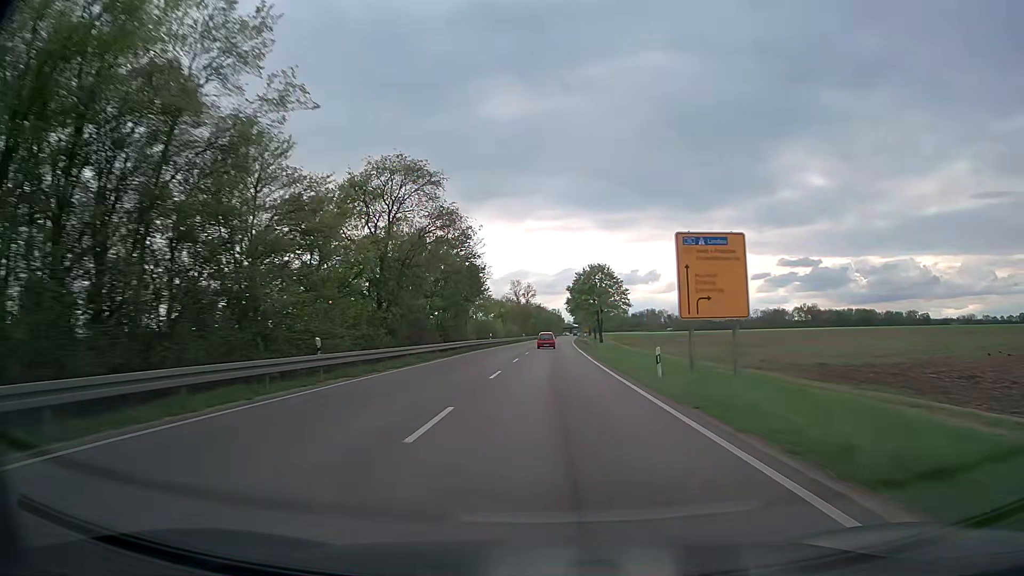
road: trunk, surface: asphalt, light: Day
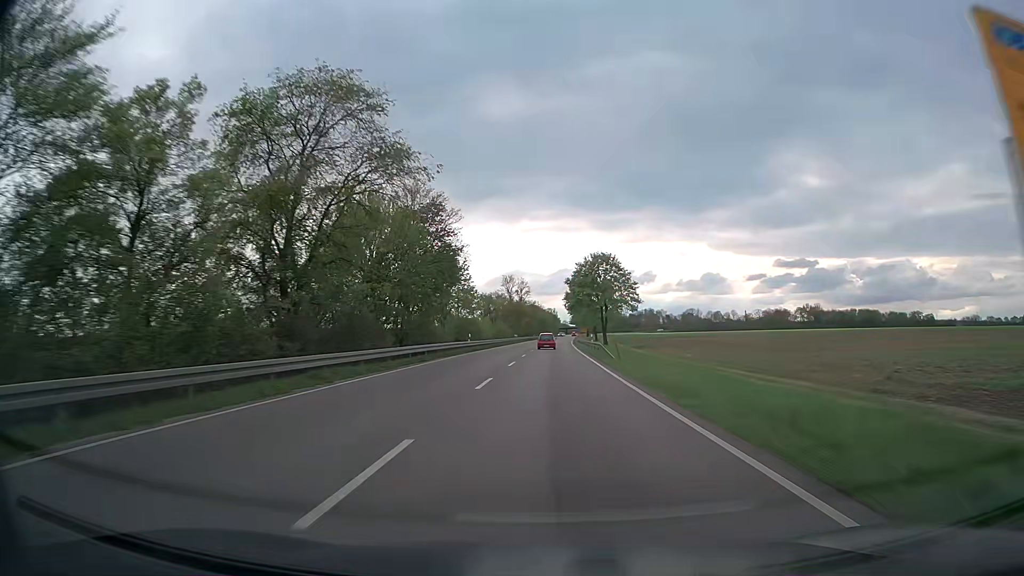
(0.0, +15.7) m; 0°
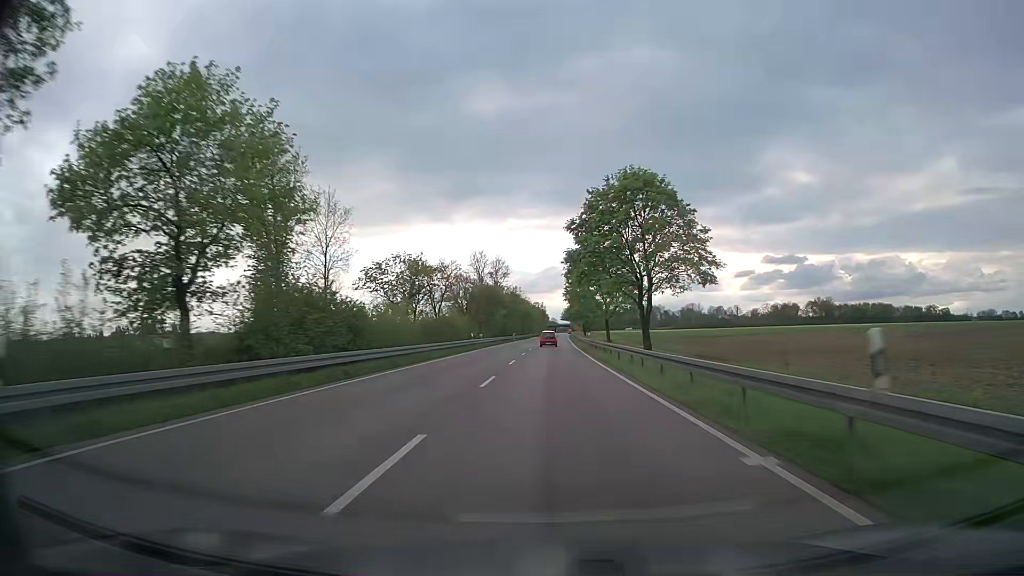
(+0.4, +47.4) m; +1°
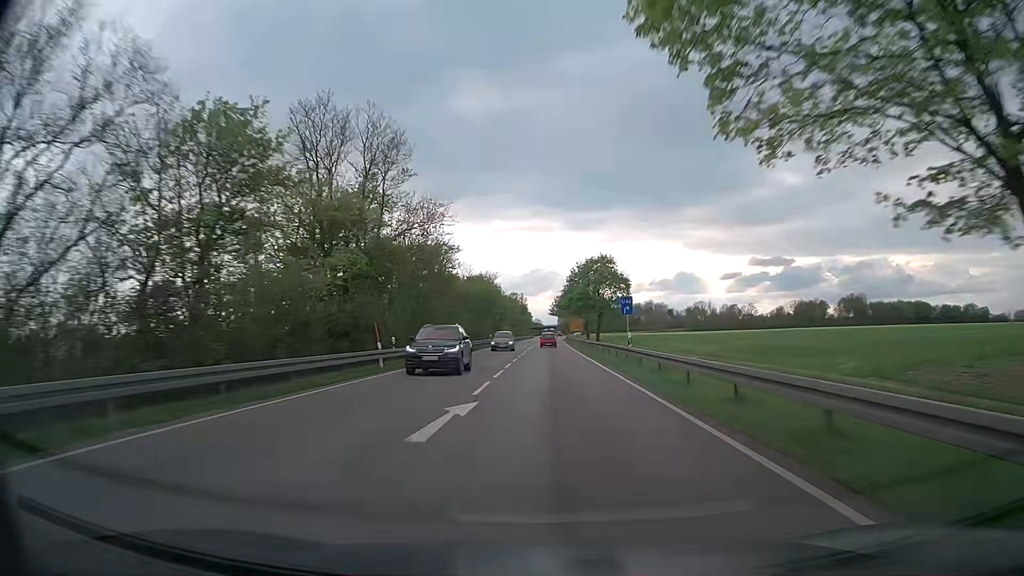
(+1.0, +79.6) m; +1°
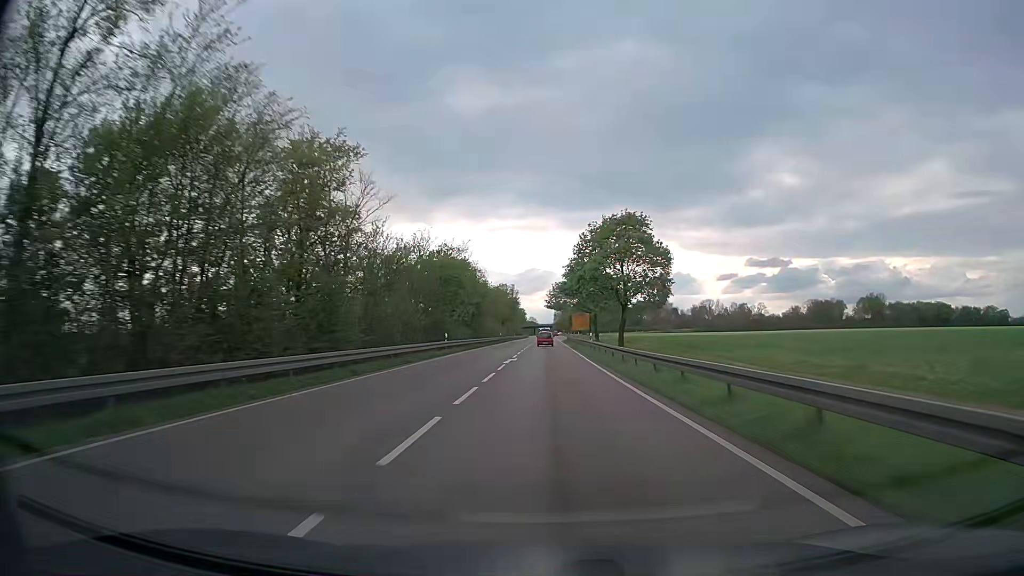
(+0.1, +31.9) m; 0°
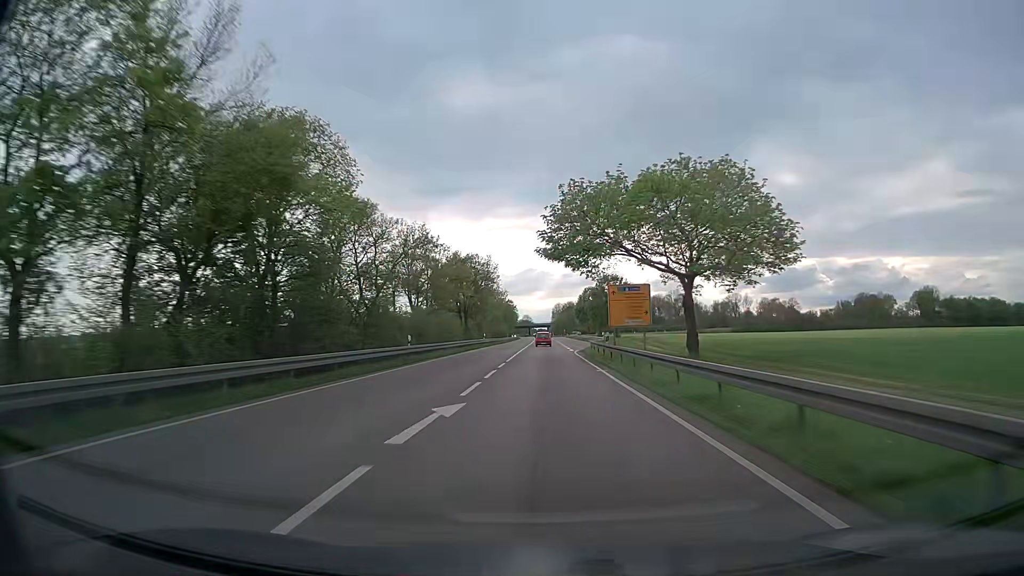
(+0.2, +63.8) m; +1°
(0, +10) (0, +20) (0, +30) (0, +40) (0, +50) (0, +60) (0, +70) (-1, +80) (-1, +90) (-1, +100) m
